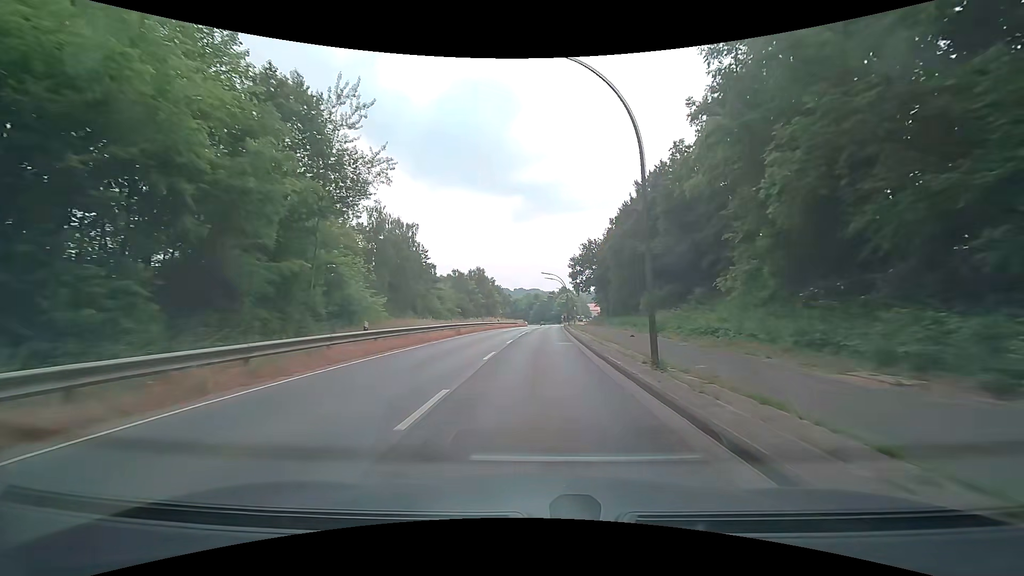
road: secondary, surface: asphalt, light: Day
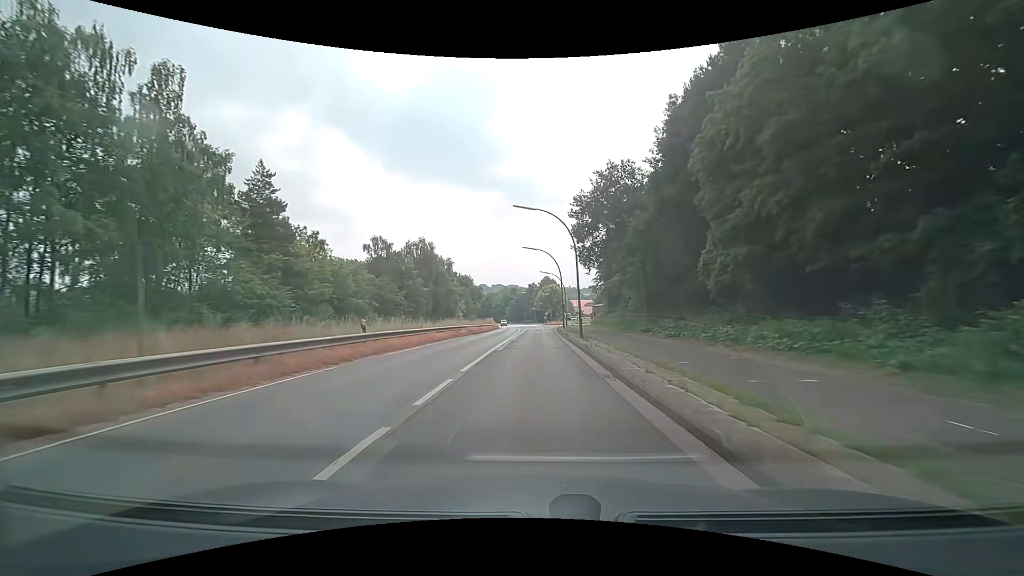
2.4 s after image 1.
(+1.2, +43.4) m; +2°
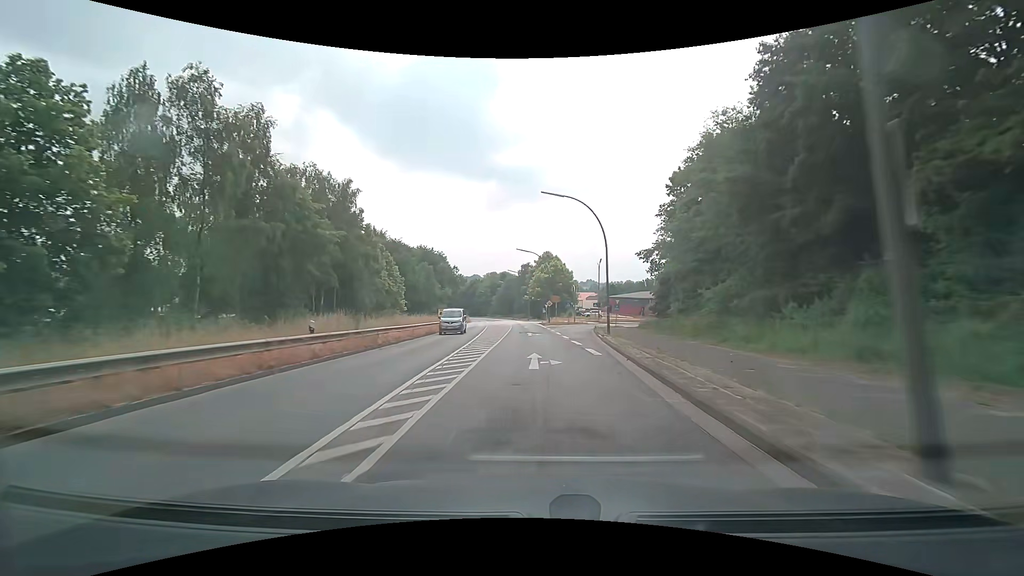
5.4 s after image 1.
(+0.5, +54.8) m; +1°
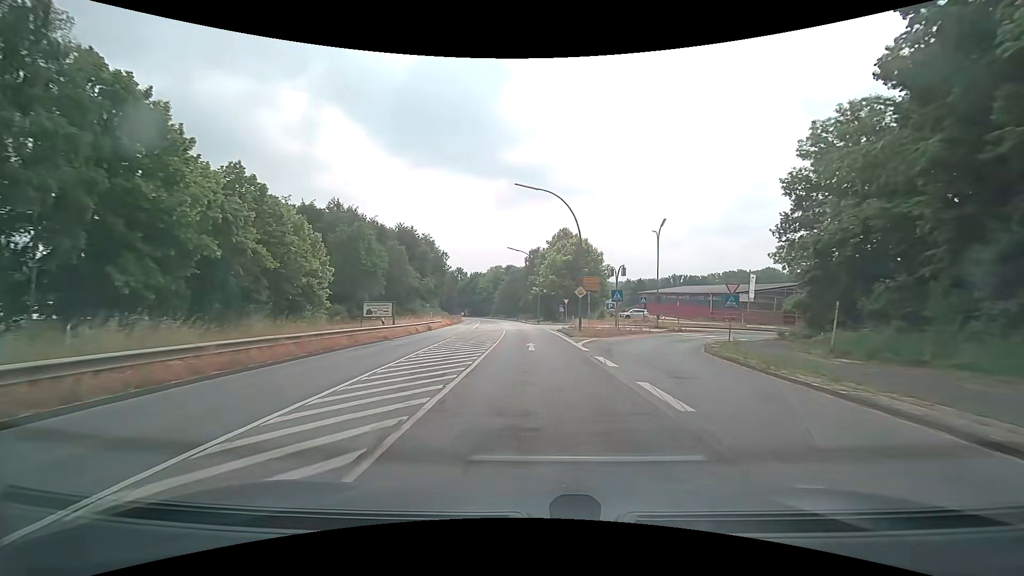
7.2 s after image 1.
(-0.3, +33.0) m; -1°
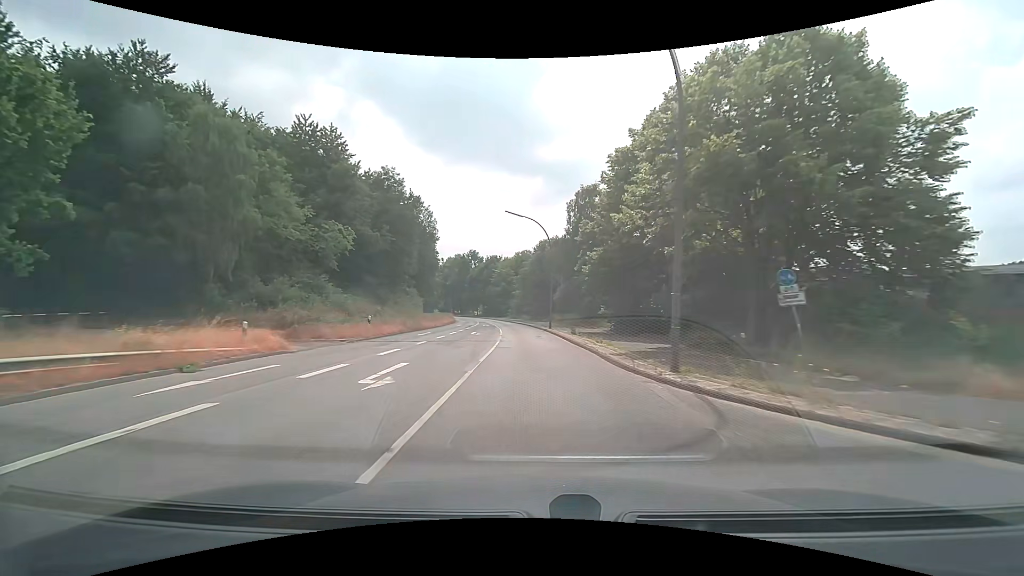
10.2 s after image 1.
(-1.8, +54.9) m; -4°
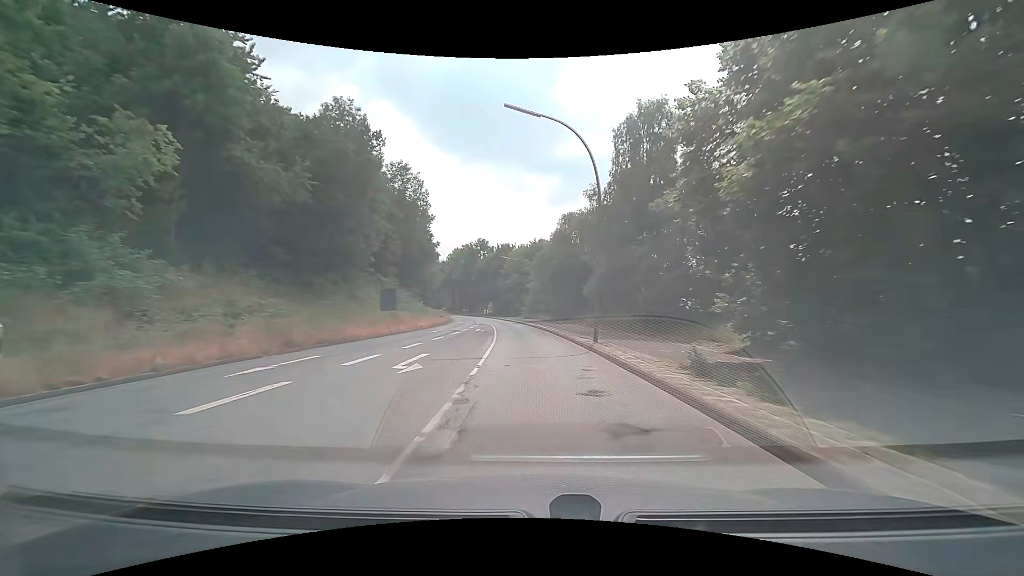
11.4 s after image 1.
(-0.4, +21.9) m; -1°
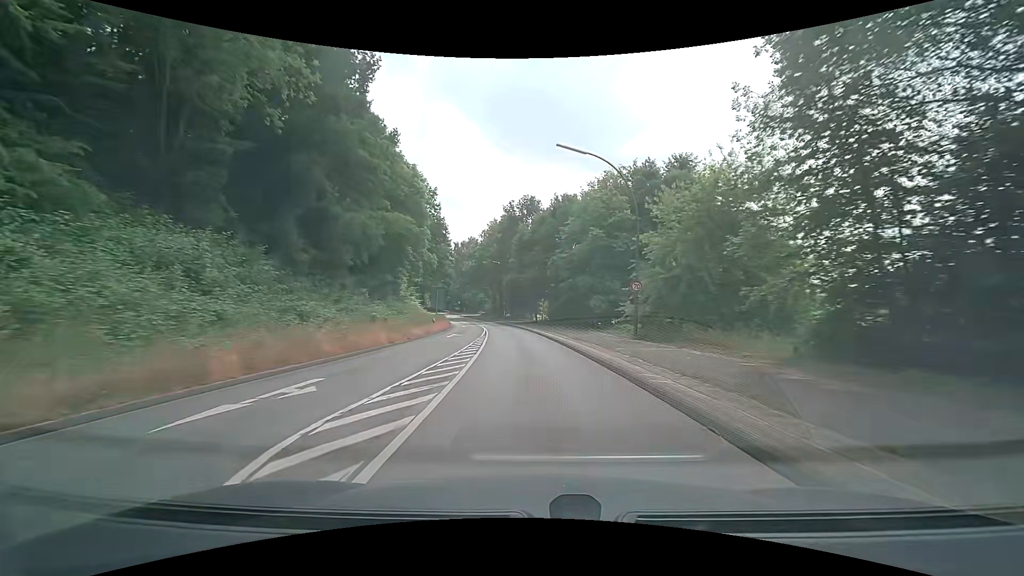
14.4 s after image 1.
(-3.6, +54.4) m; -7°
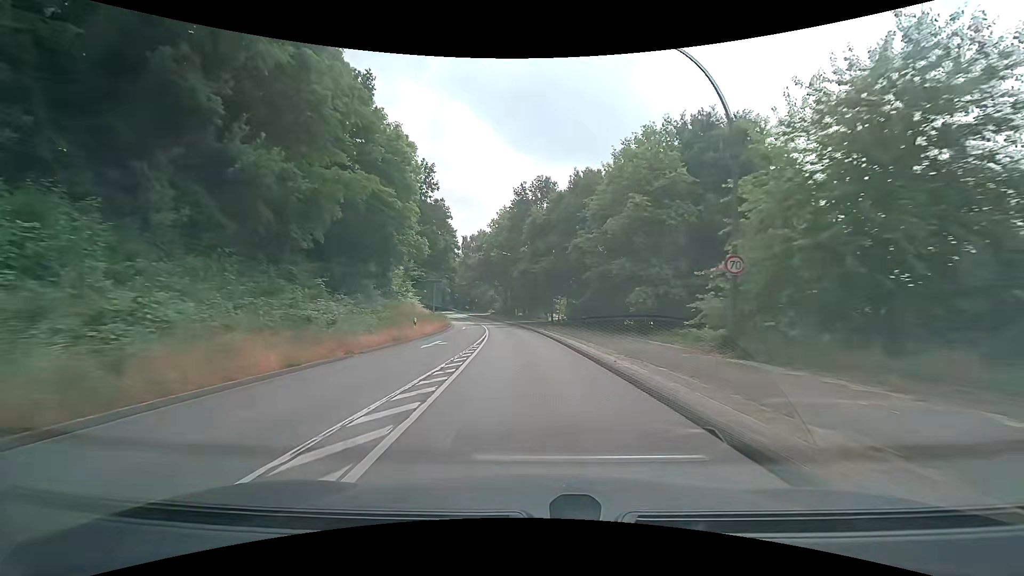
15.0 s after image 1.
(-0.2, +10.9) m; -1°
(0, +10) (-1, +20) (-2, +30) (-3, +40) (-4, +50) (-6, +60) (-7, +70) (-10, +79) (-12, +89) (-14, +99) m
